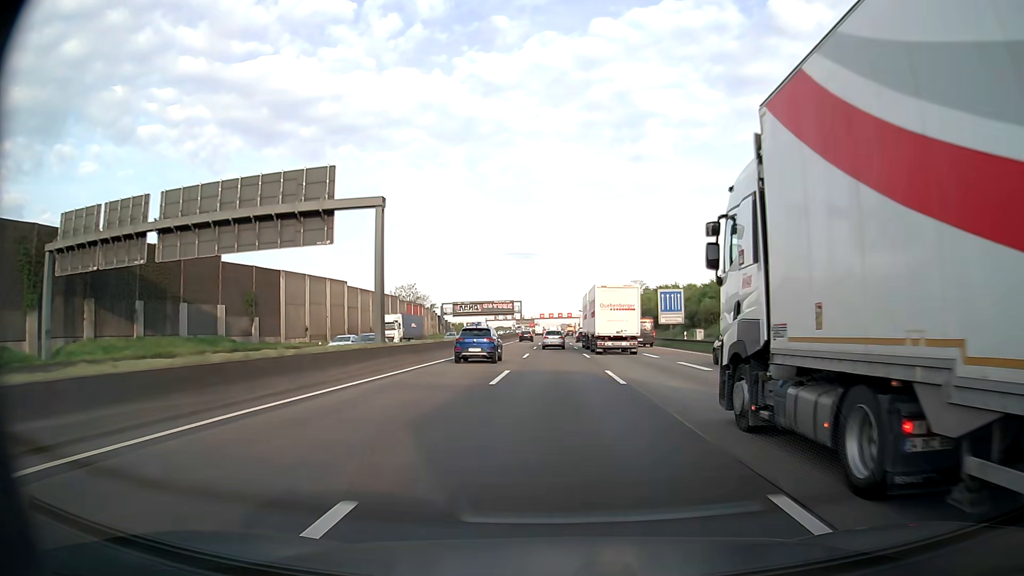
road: motorway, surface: asphalt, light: Day
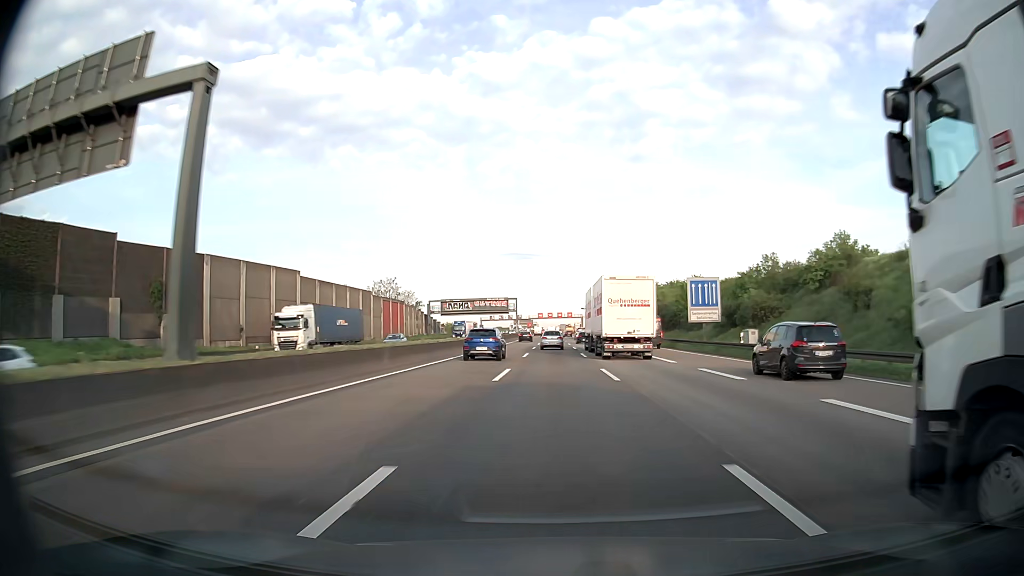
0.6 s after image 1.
(0.0, +16.6) m; 0°
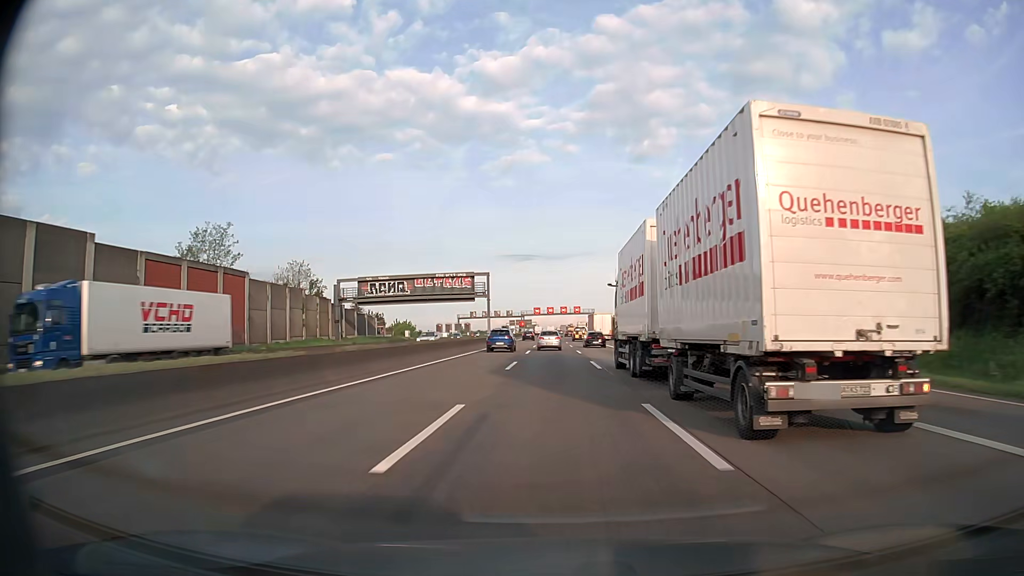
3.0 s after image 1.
(+0.1, +66.1) m; 0°
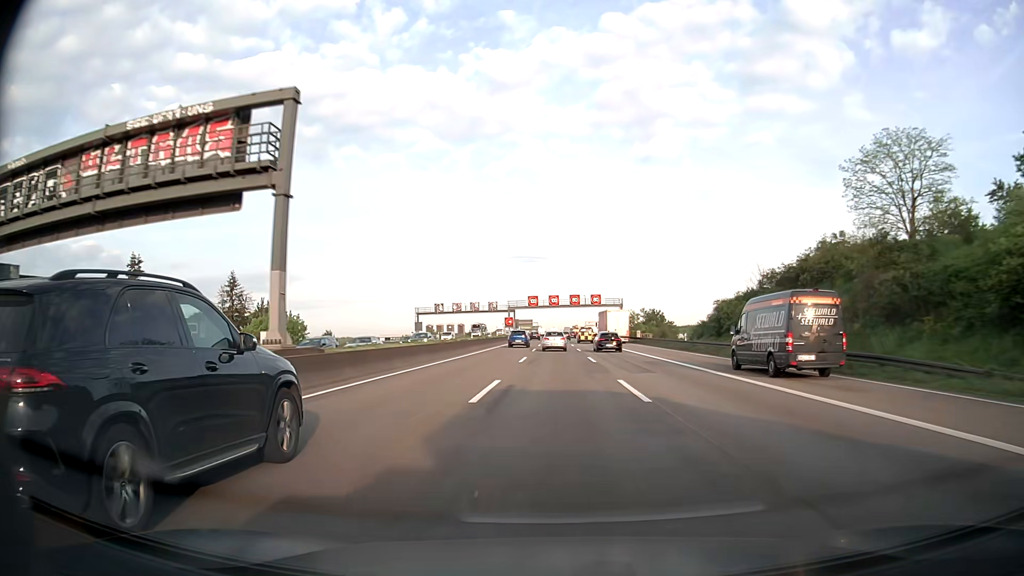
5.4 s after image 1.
(-0.3, +65.5) m; 0°
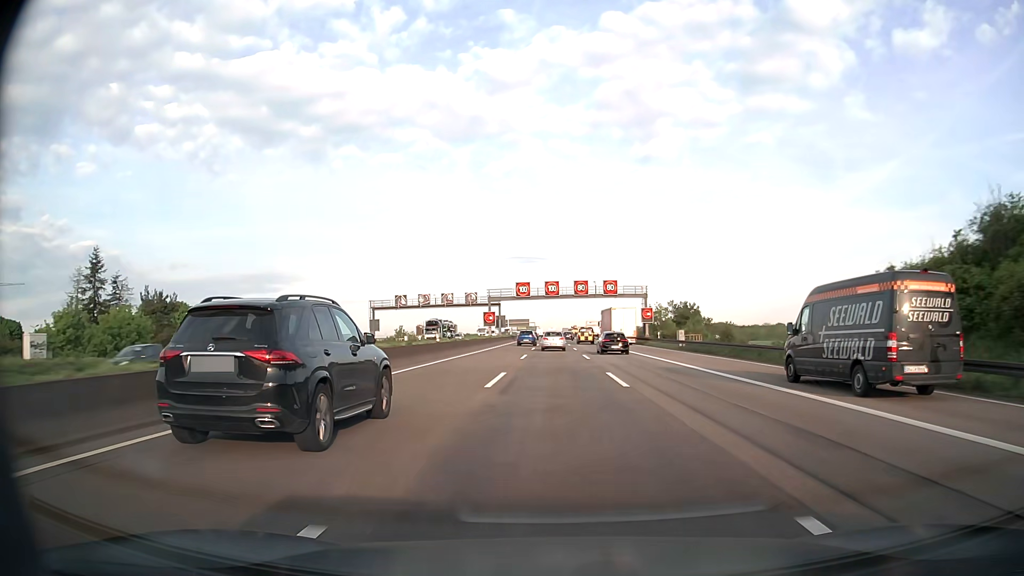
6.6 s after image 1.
(-0.1, +32.5) m; 0°
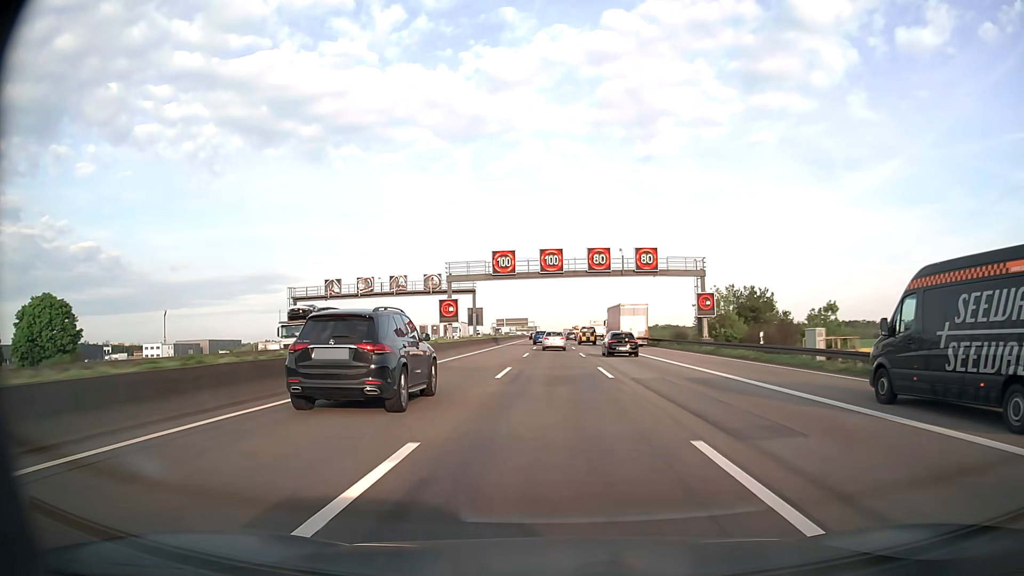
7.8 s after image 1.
(0.0, +32.4) m; 0°
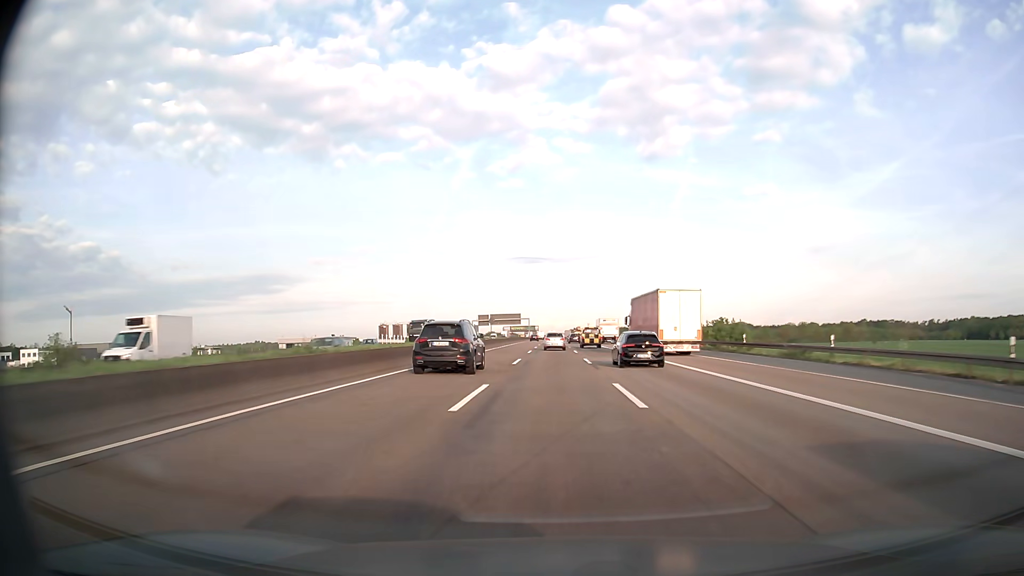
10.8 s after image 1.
(-0.2, +80.5) m; 0°
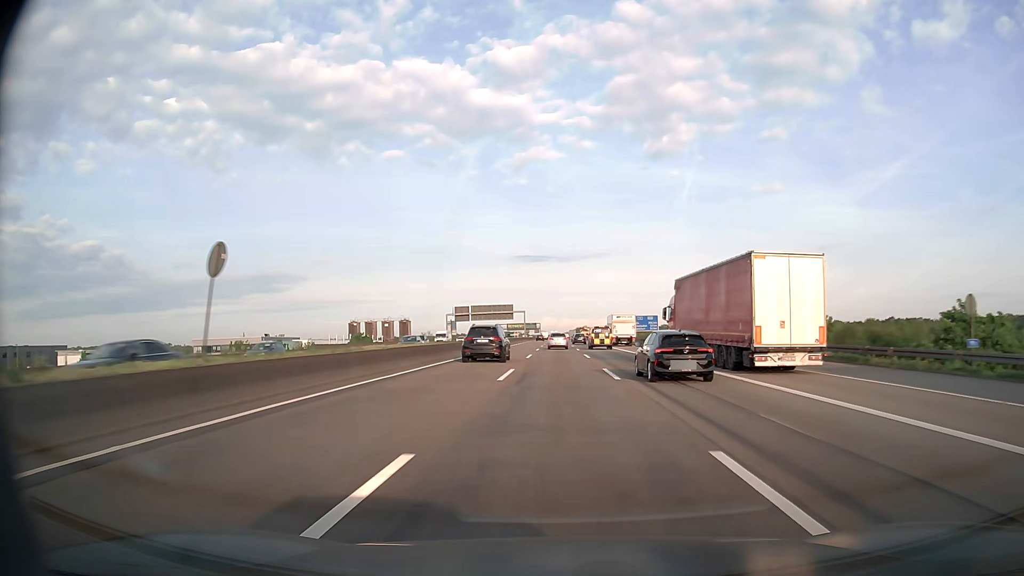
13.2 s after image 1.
(-0.3, +64.2) m; 0°
(0, +10) (0, +20) (0, +30) (0, +40) (0, +50) (0, +60) (0, +70) (0, +80) (0, +90) (0, +100) m
